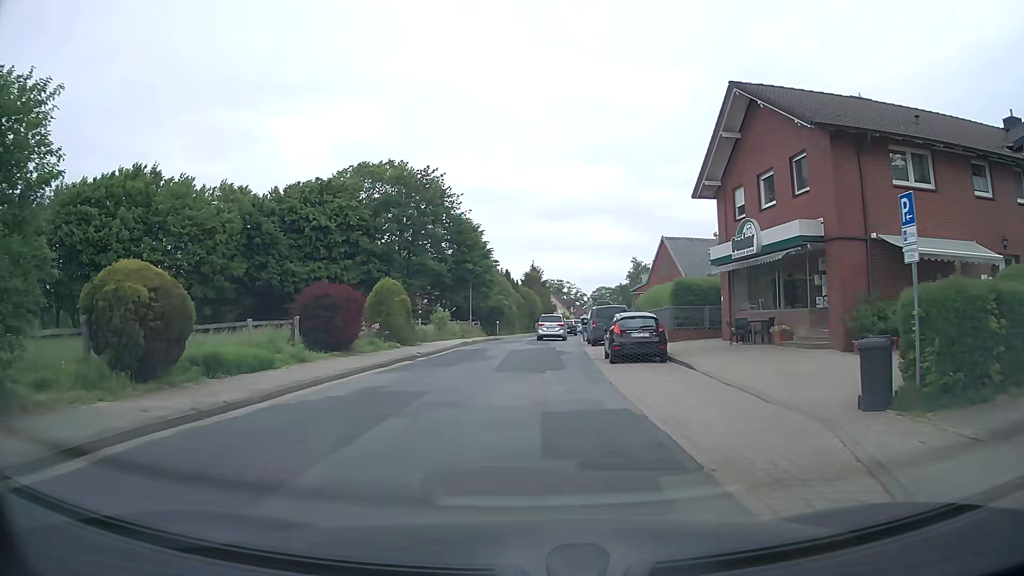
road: tertiary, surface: asphalt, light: Day
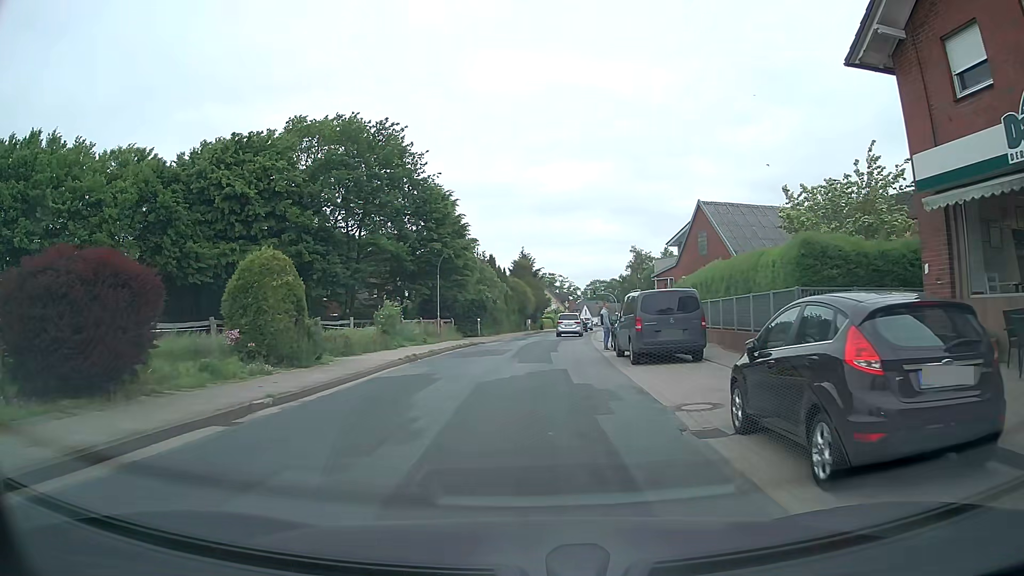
(0.0, +14.9) m; 0°
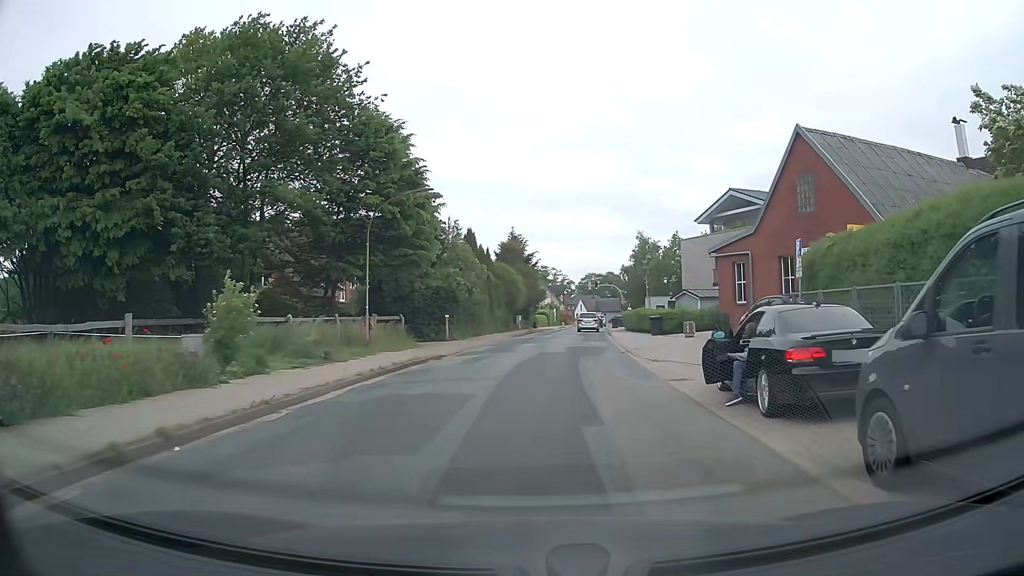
(0.0, +16.5) m; 0°
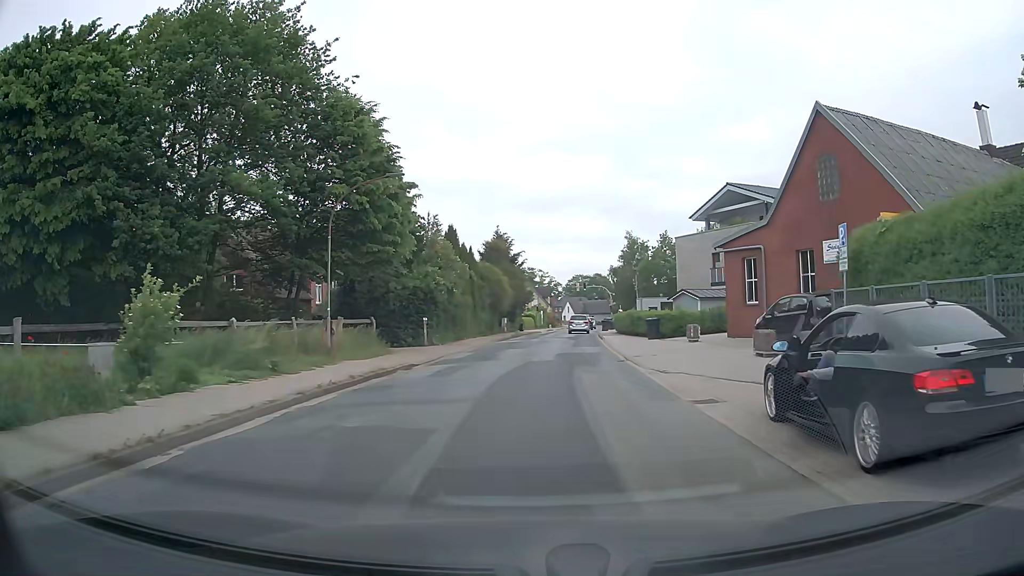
(+0.1, +3.2) m; +1°
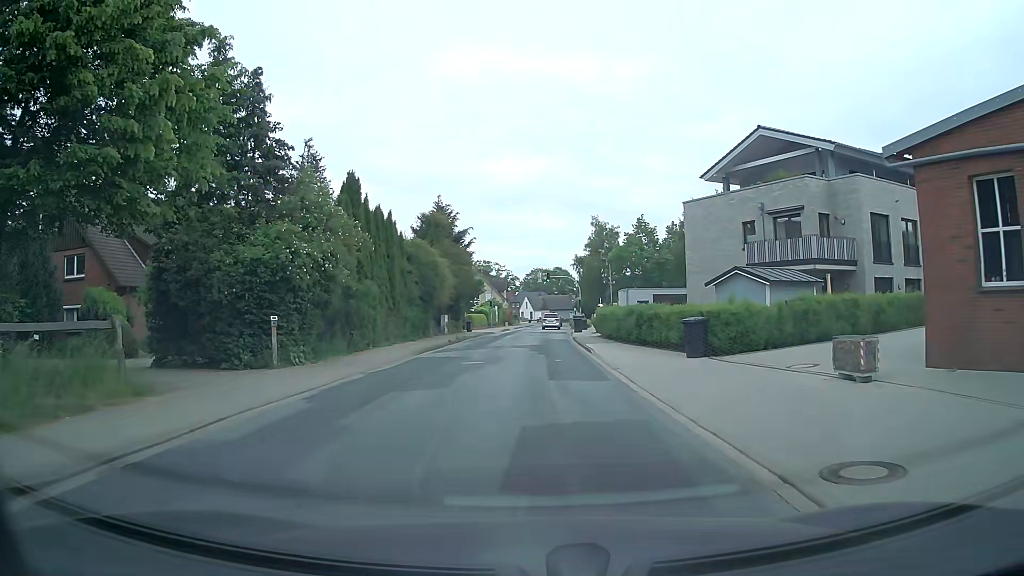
(+0.6, +16.4) m; +3°
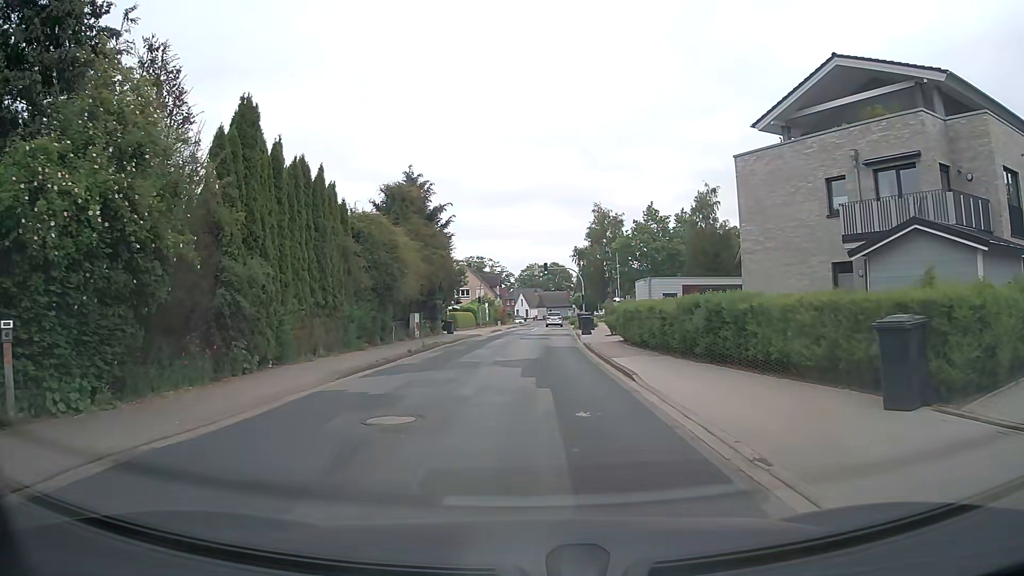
(+0.2, +11.1) m; +1°
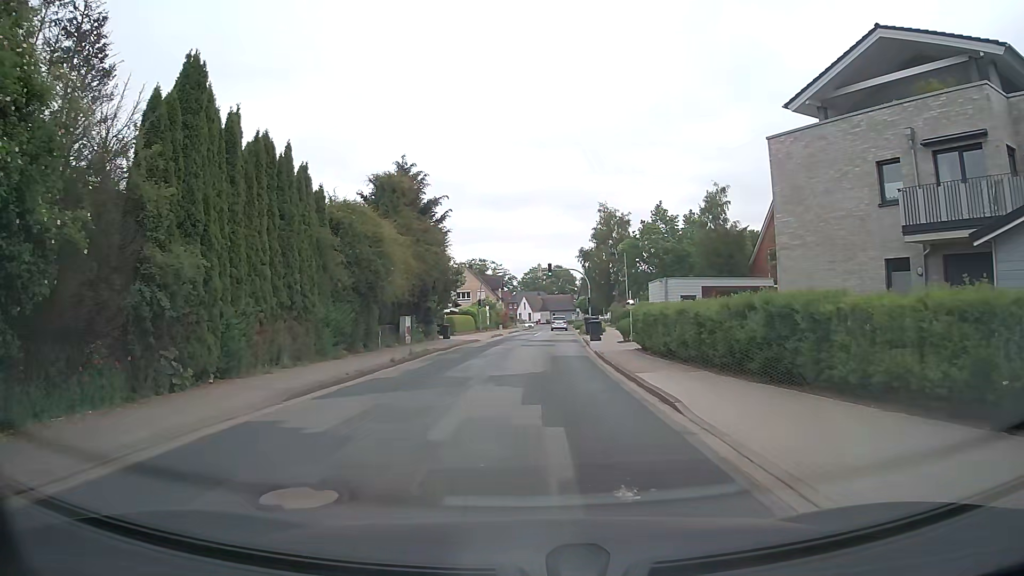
(0.0, +3.8) m; 0°
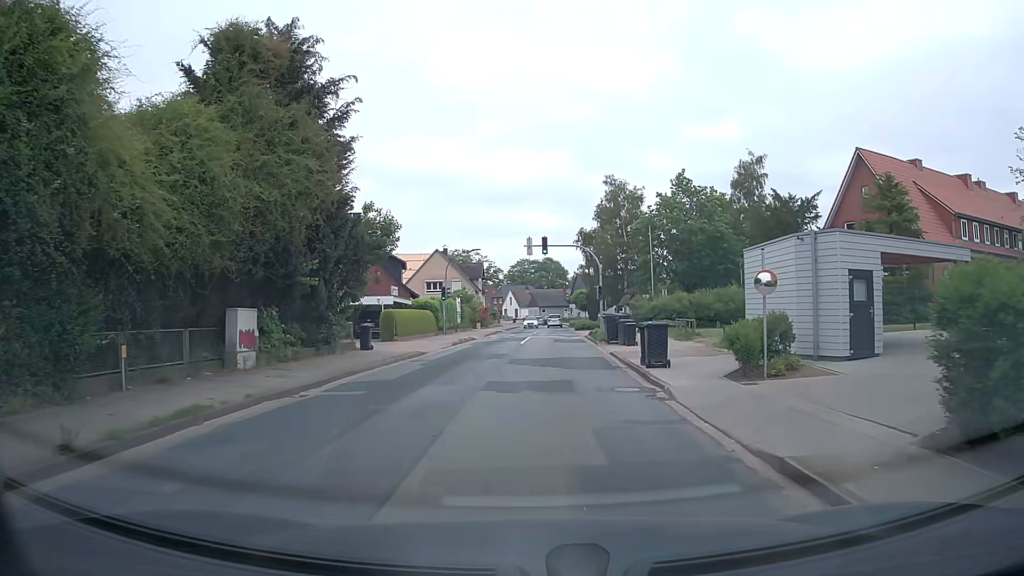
(0.0, +19.4) m; +1°
(0, +10) (0, +20) (+1, +30) (+1, +40) (+1, +50) (+2, +60) (+2, +70) (+2, +80) (+2, +90) (+2, +100) m
